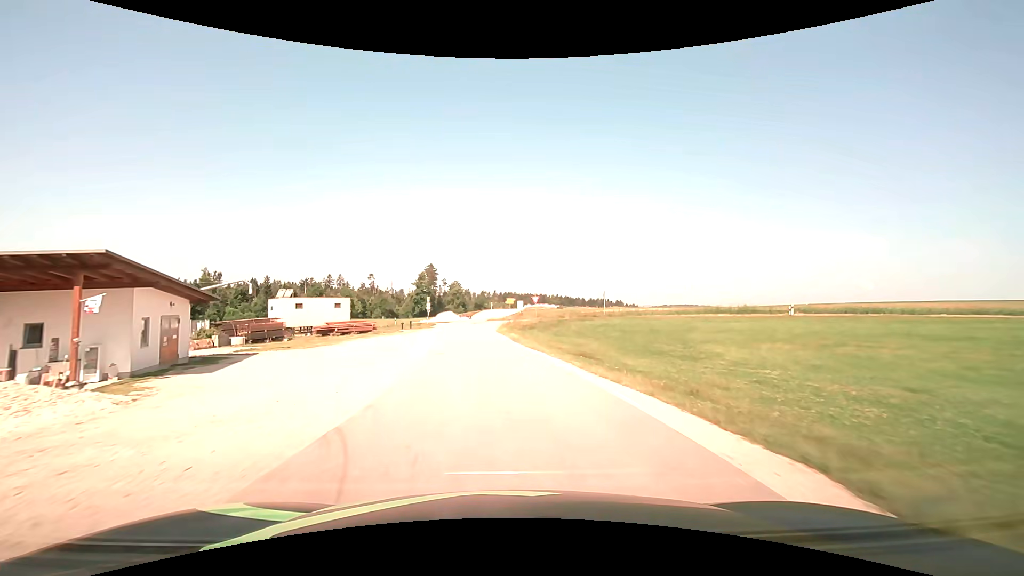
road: tertiary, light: Day
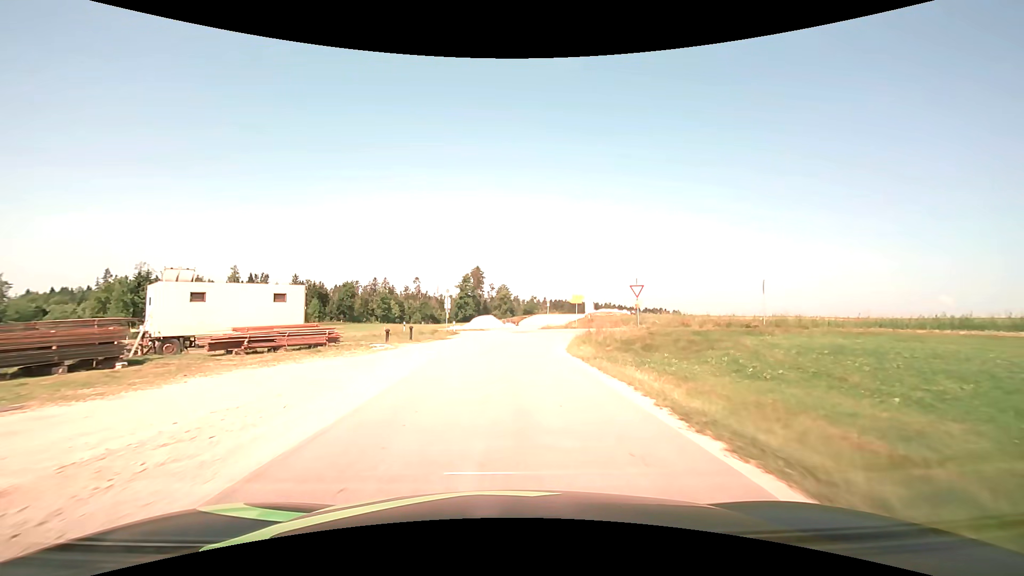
(-1.3, +24.3) m; -6°
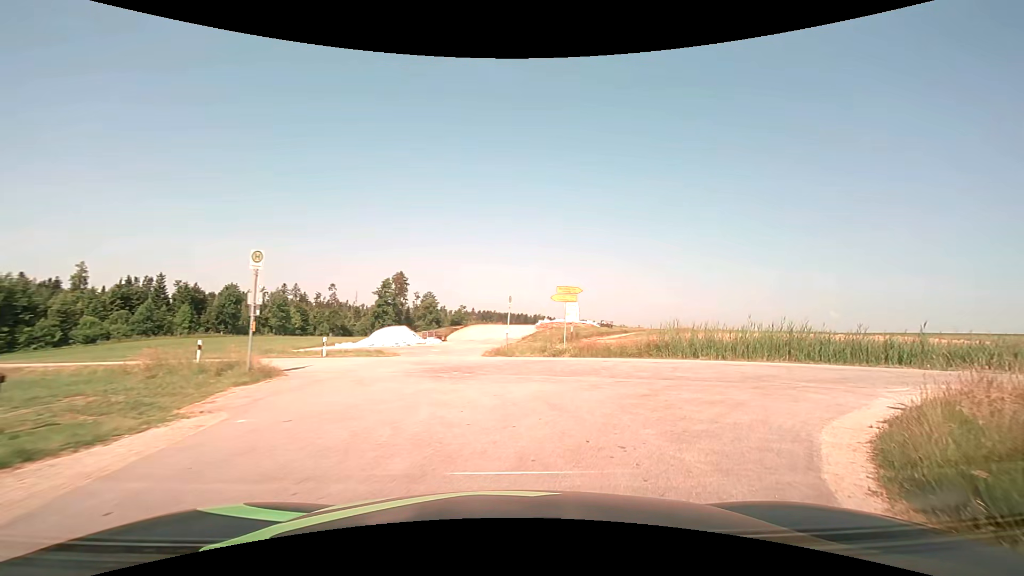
(-0.1, +23.0) m; +7°
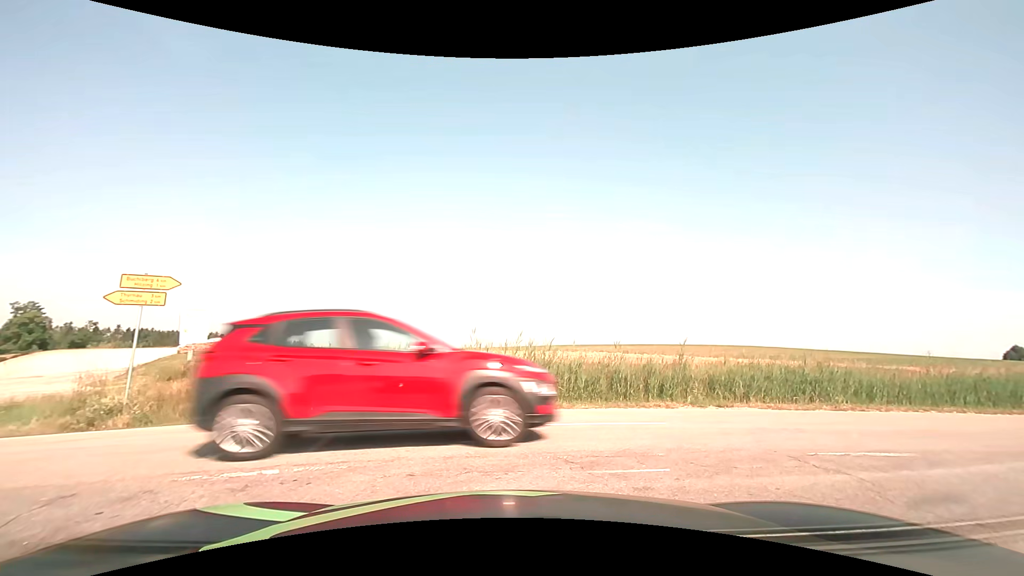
(+2.3, +9.0) m; +34°
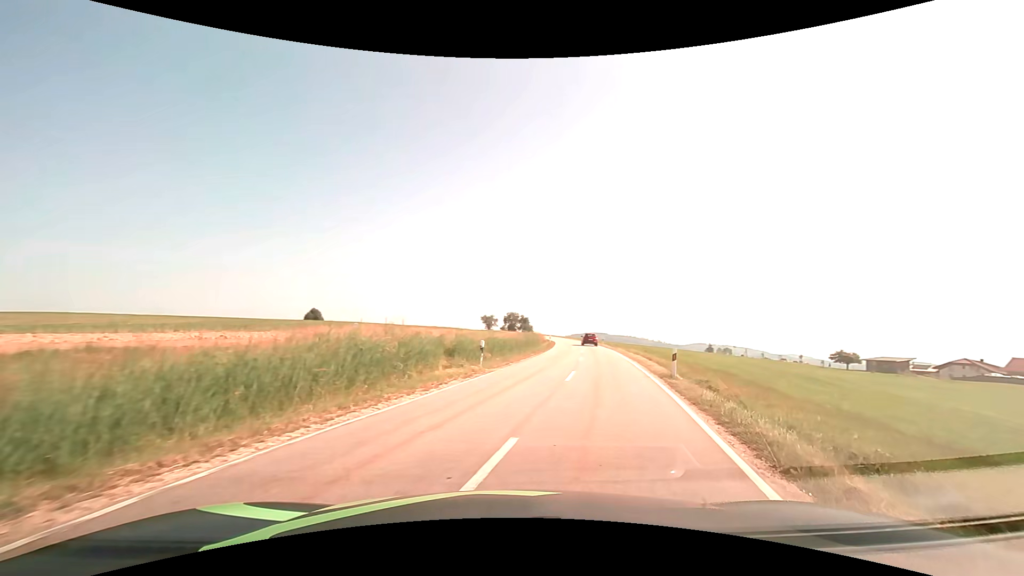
(+6.9, +10.1) m; +65°
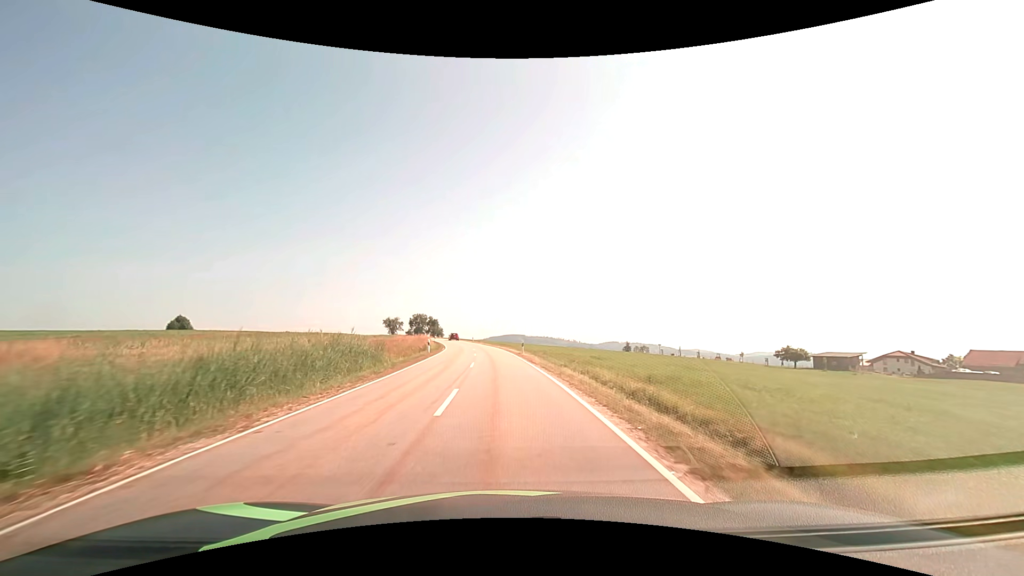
(+6.5, +31.2) m; +11°
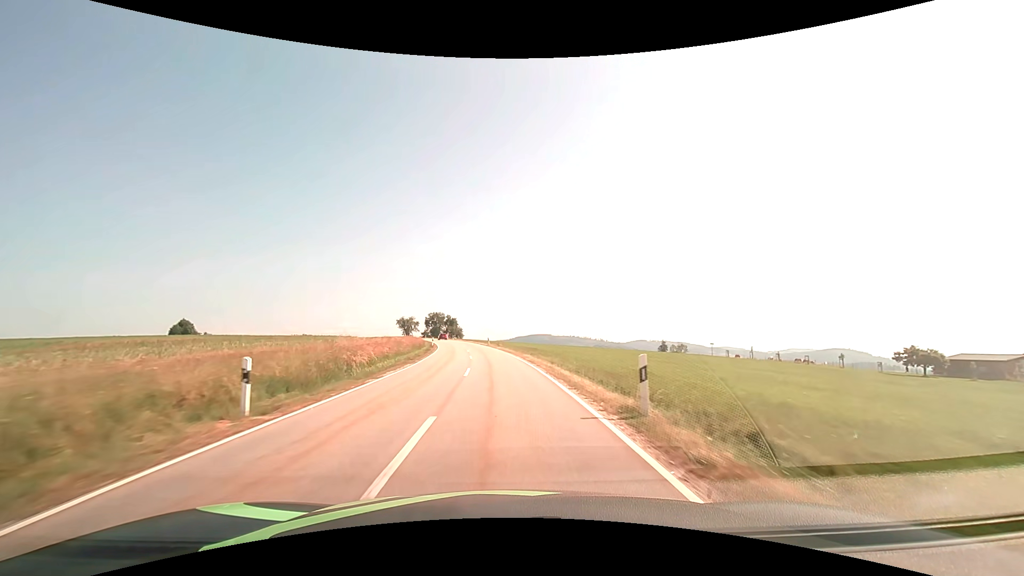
(-0.5, +29.9) m; -3°
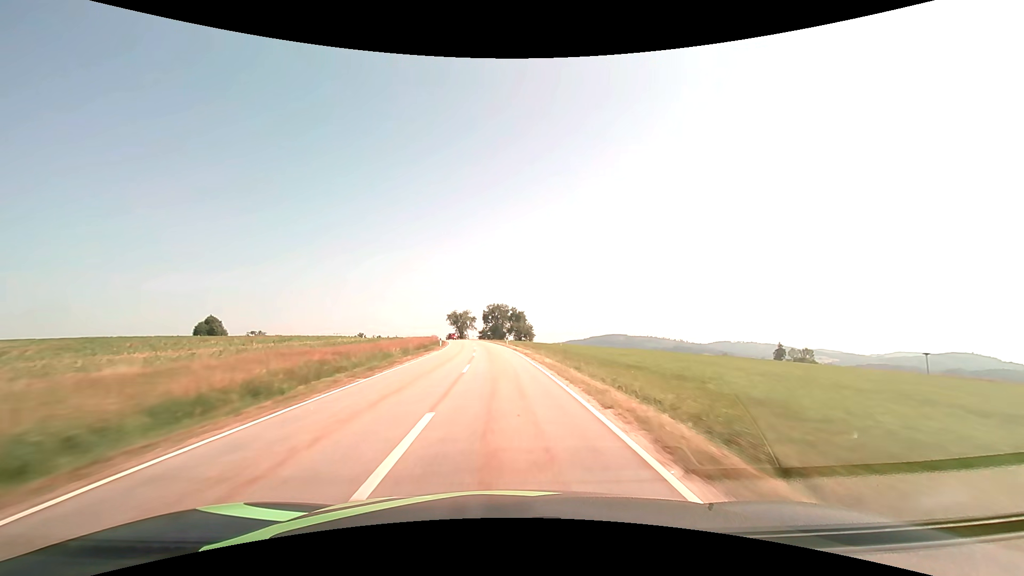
(-4.5, +63.4) m; -8°
(0, +10) (0, +20) (-1, +30) (-1, +40) (-2, +50) (-3, +60) (-4, +70) (-5, +80) (-7, +90) (-9, +99) m
